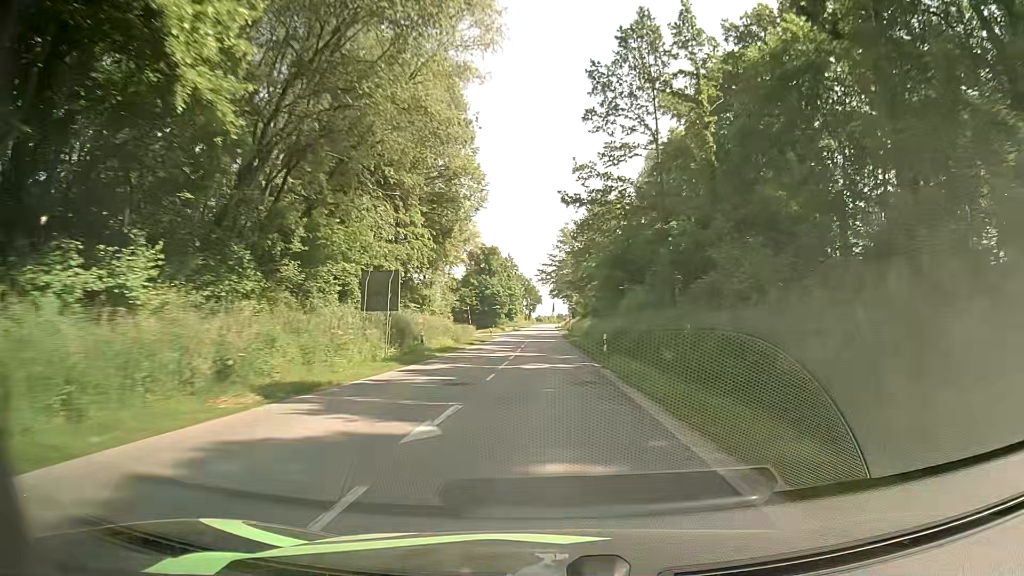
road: secondary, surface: asphalt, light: Day
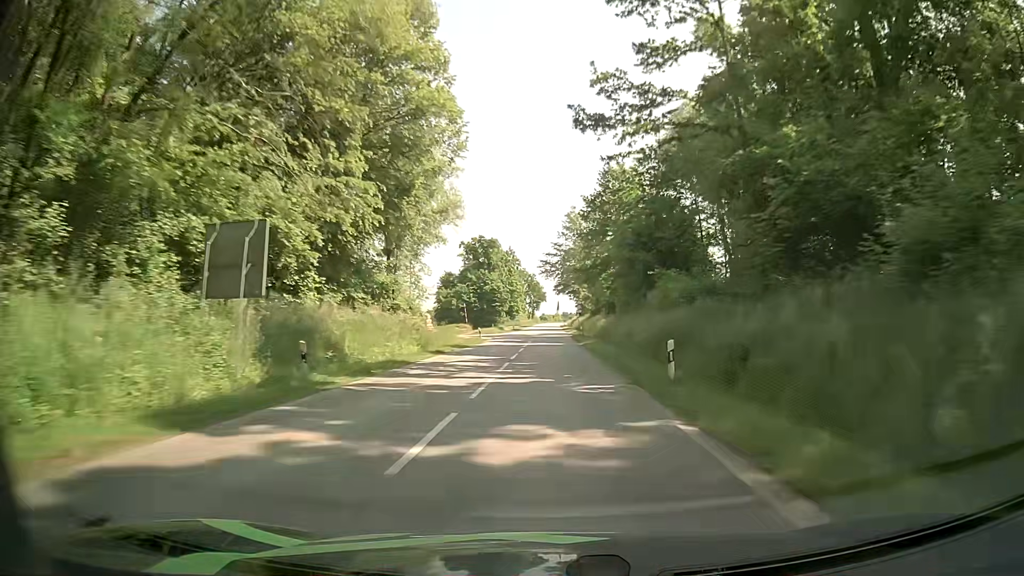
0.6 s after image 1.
(-0.1, +14.6) m; 0°
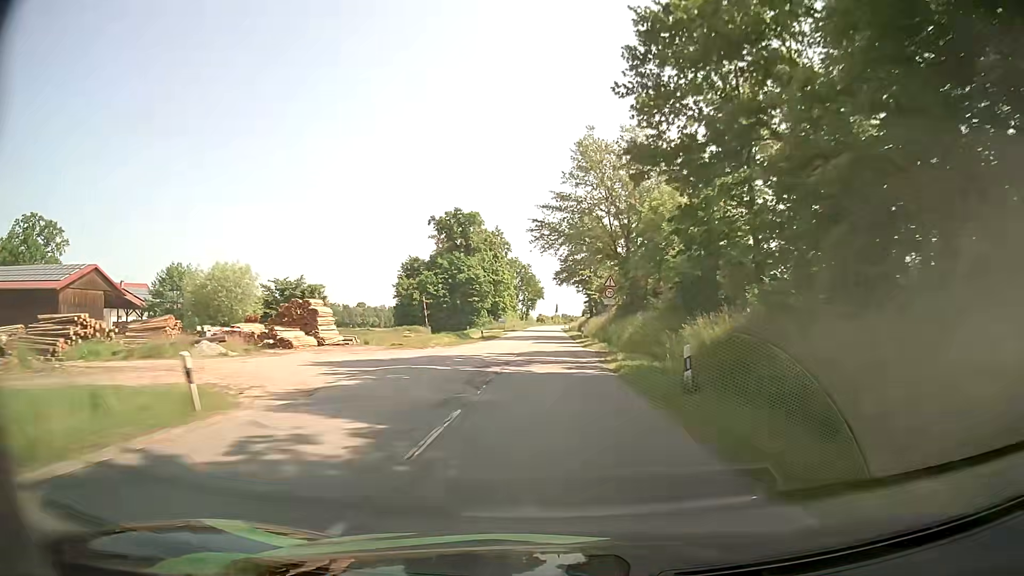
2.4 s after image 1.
(-0.1, +42.3) m; -1°
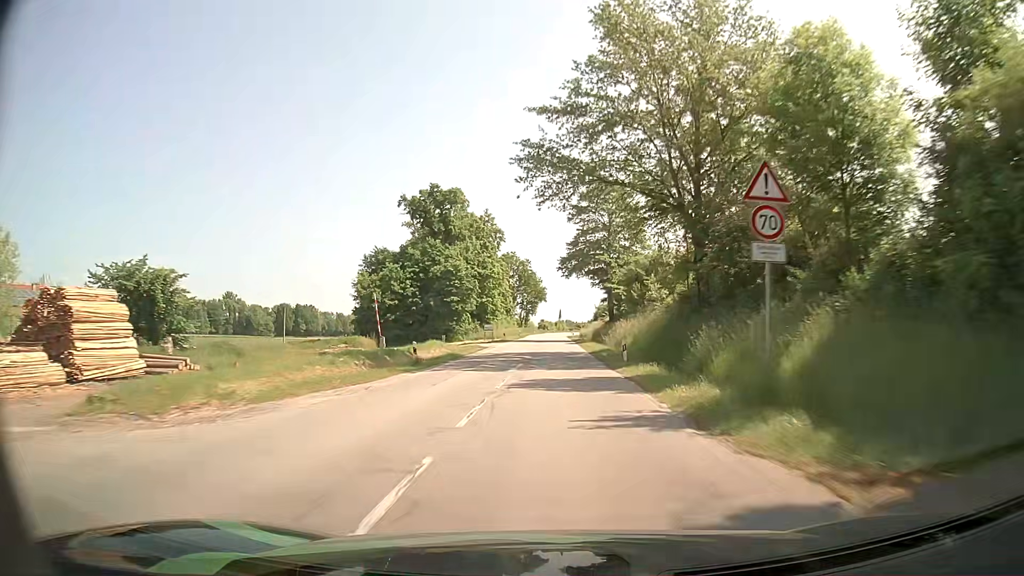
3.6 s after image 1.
(+0.2, +27.8) m; 0°
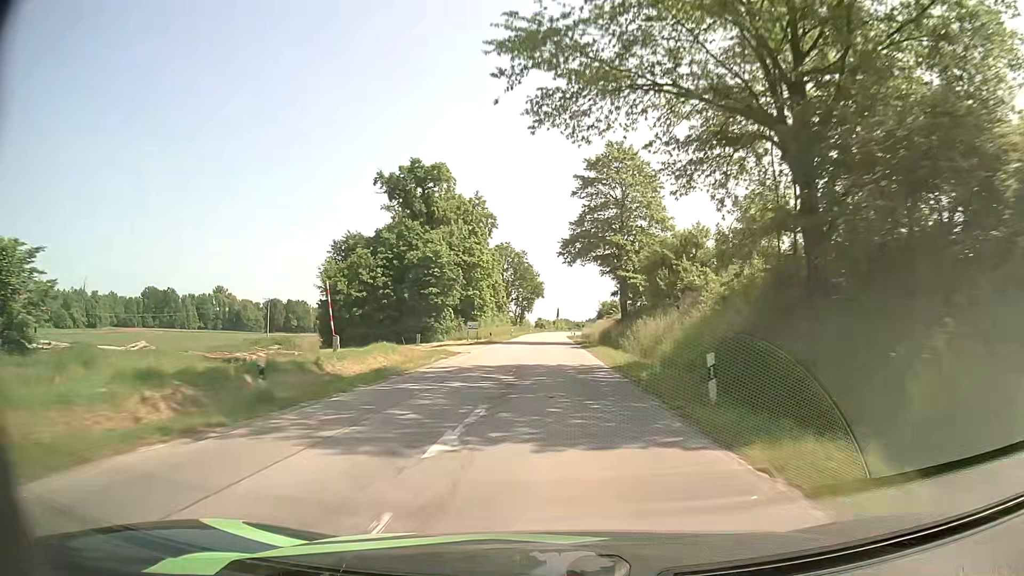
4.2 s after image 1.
(0.0, +14.0) m; 0°
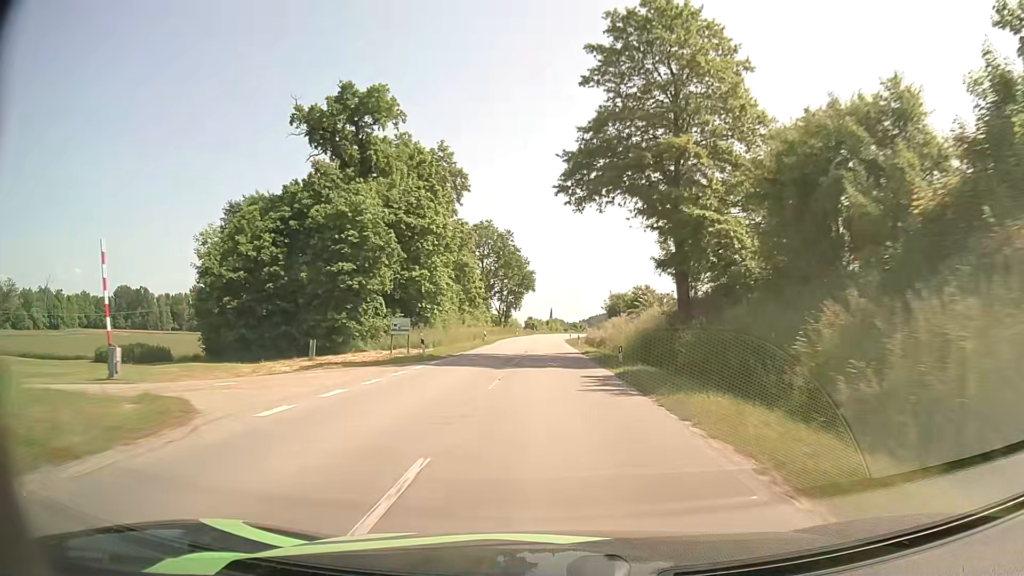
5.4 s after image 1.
(+0.1, +28.2) m; +1°
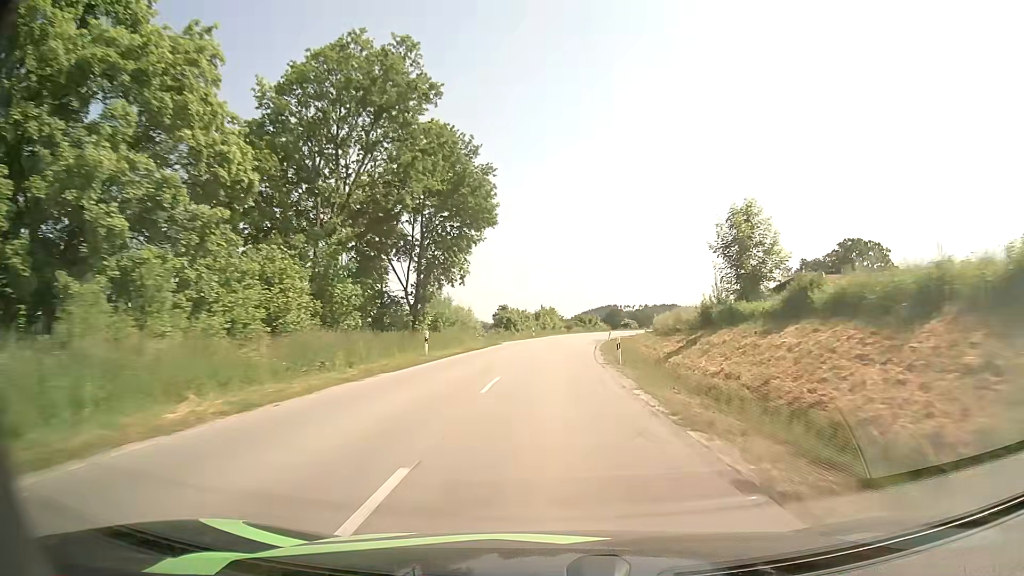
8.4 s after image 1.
(-0.1, +69.7) m; +1°
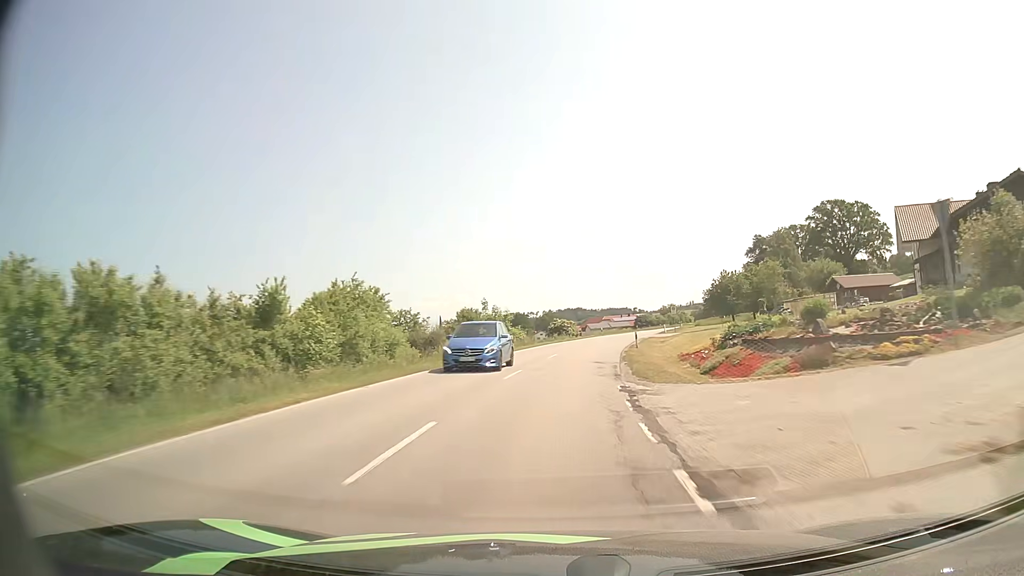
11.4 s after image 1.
(+4.1, +67.4) m; +8°
(0, +10) (+1, +20) (+1, +30) (+3, +40) (+4, +50) (+6, +60) (+8, +69) (+10, +79) (+13, +89) (+16, +98) m
